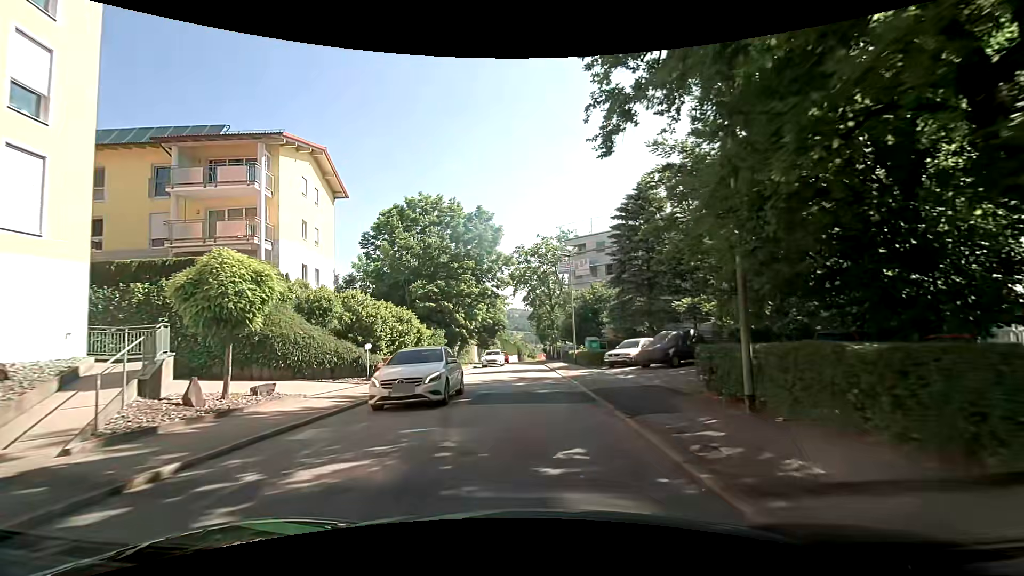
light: Day
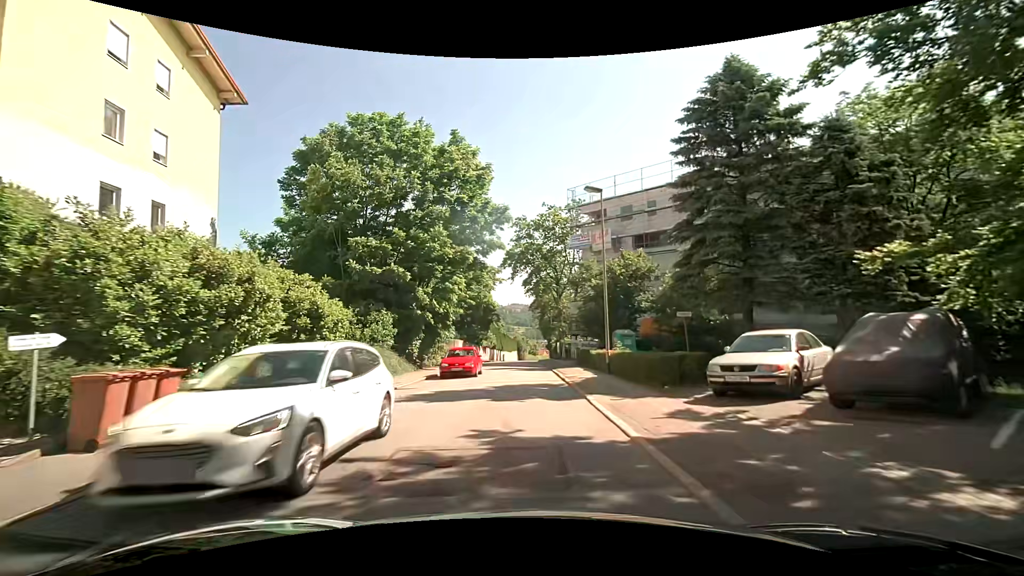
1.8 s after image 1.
(-0.2, +15.4) m; -1°
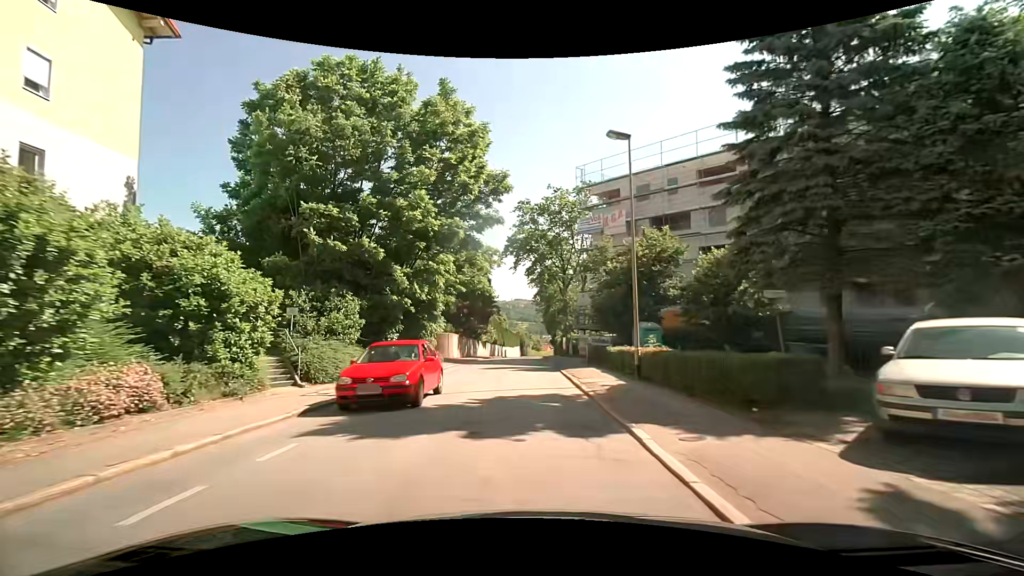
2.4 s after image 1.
(+0.1, +5.4) m; 0°
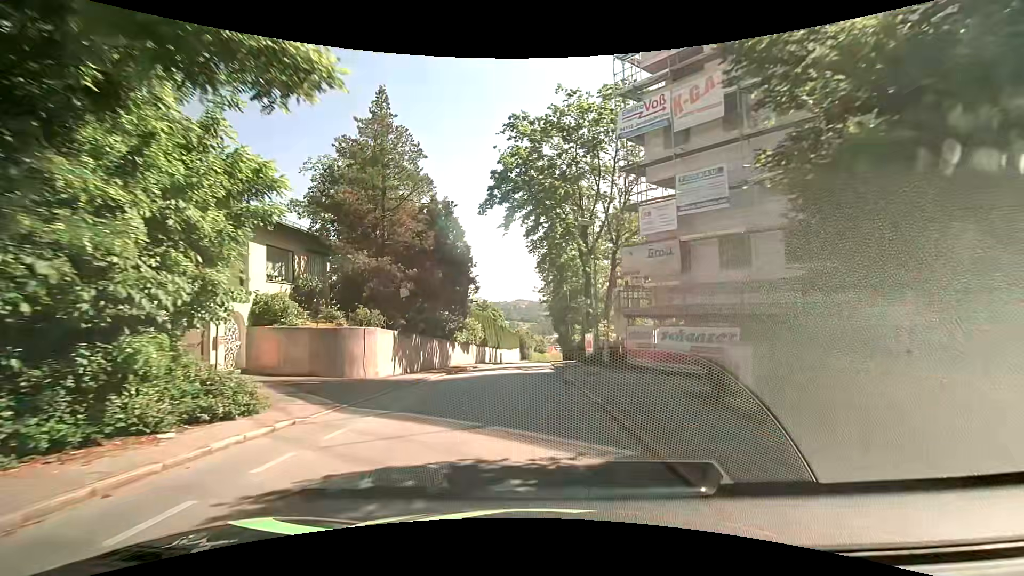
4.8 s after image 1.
(+0.1, +22.2) m; 0°
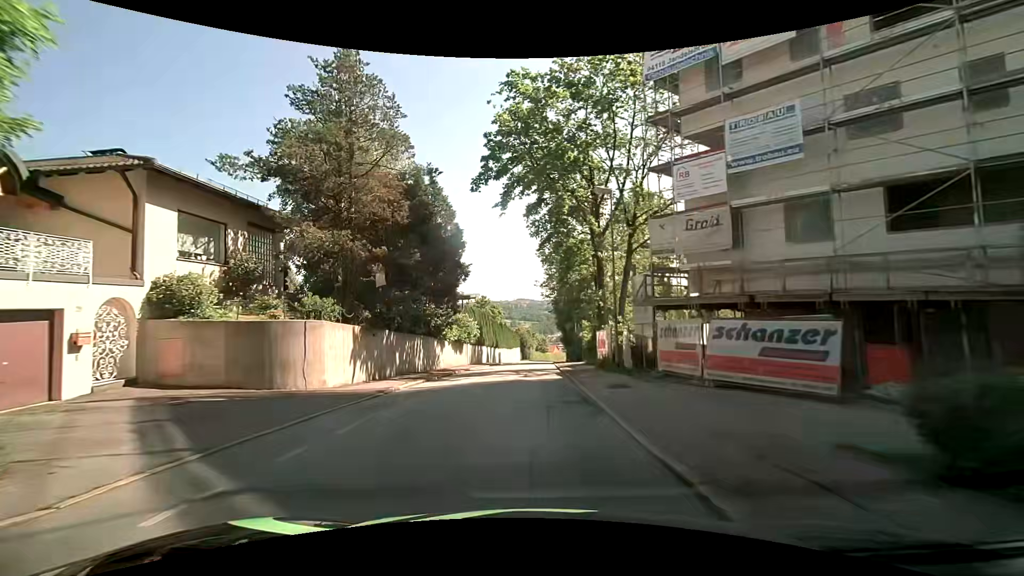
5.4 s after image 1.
(0.0, +5.6) m; 0°
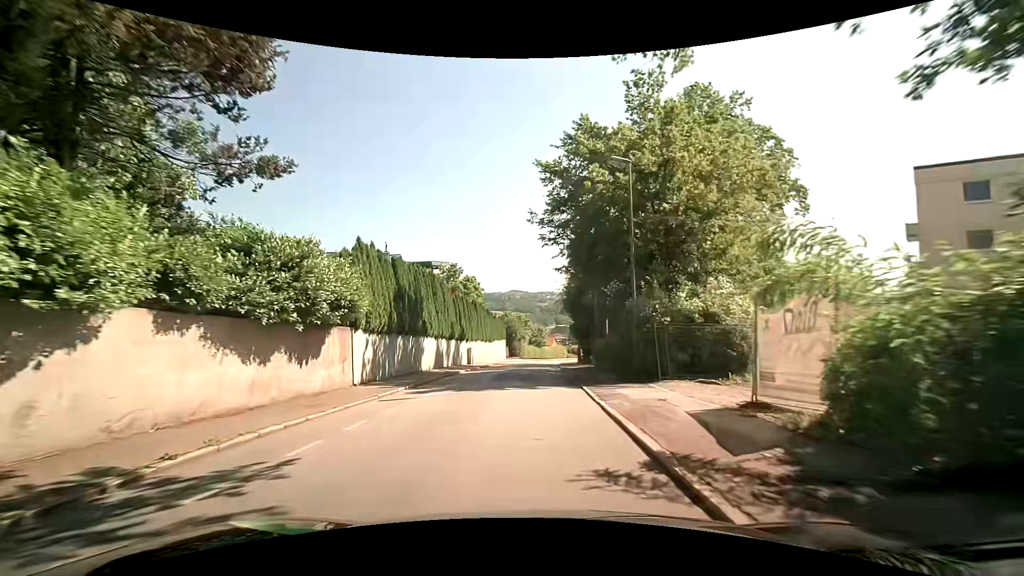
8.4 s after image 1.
(+0.1, +29.3) m; 0°
